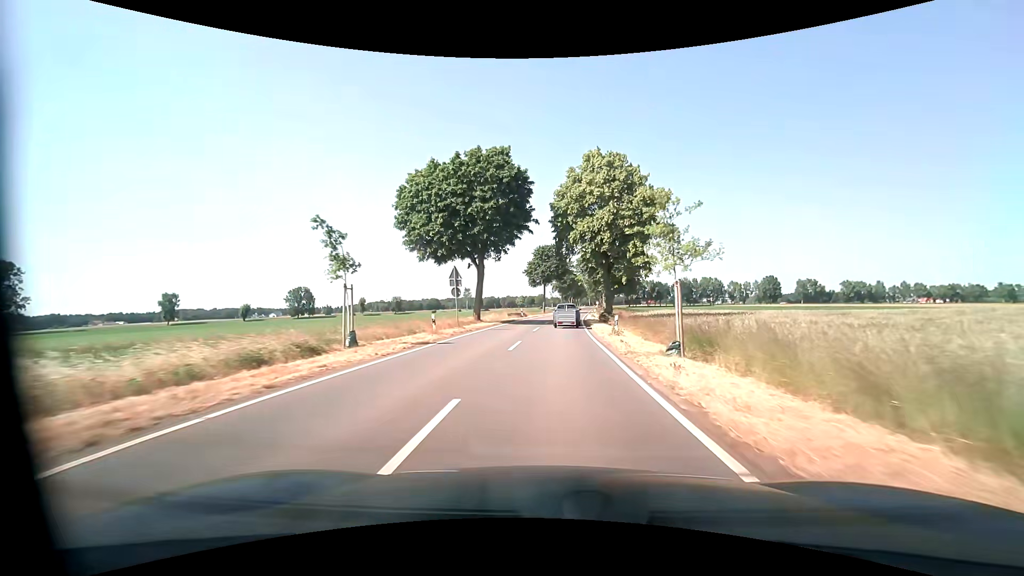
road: tertiary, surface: asphalt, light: Day
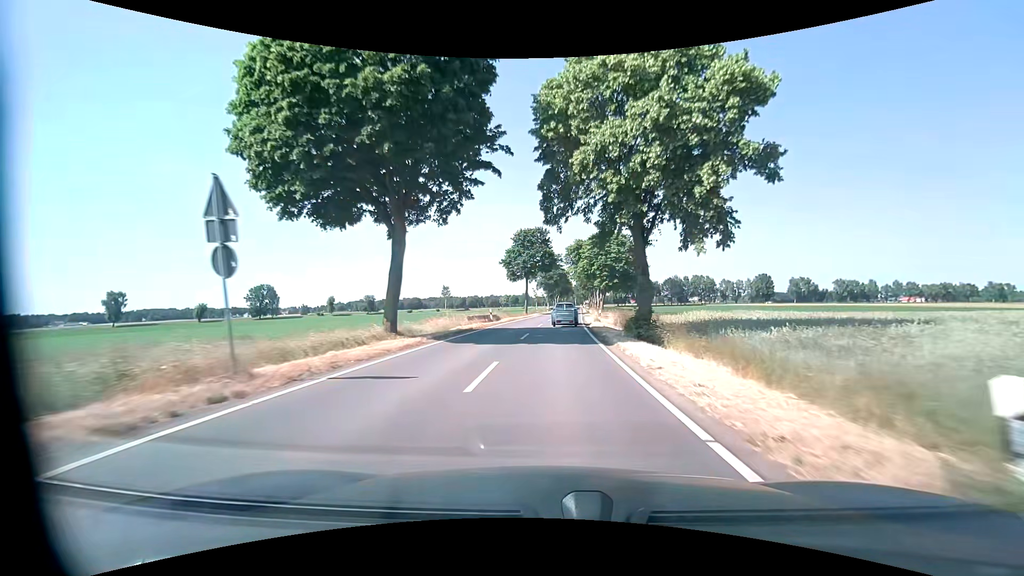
(+0.2, +19.2) m; +1°
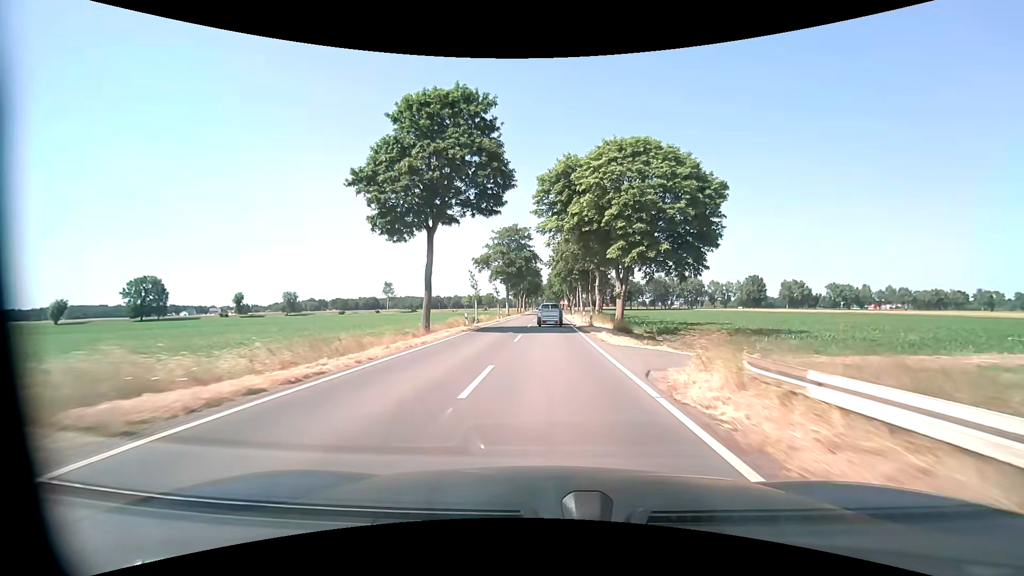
(+1.7, +48.0) m; +4°
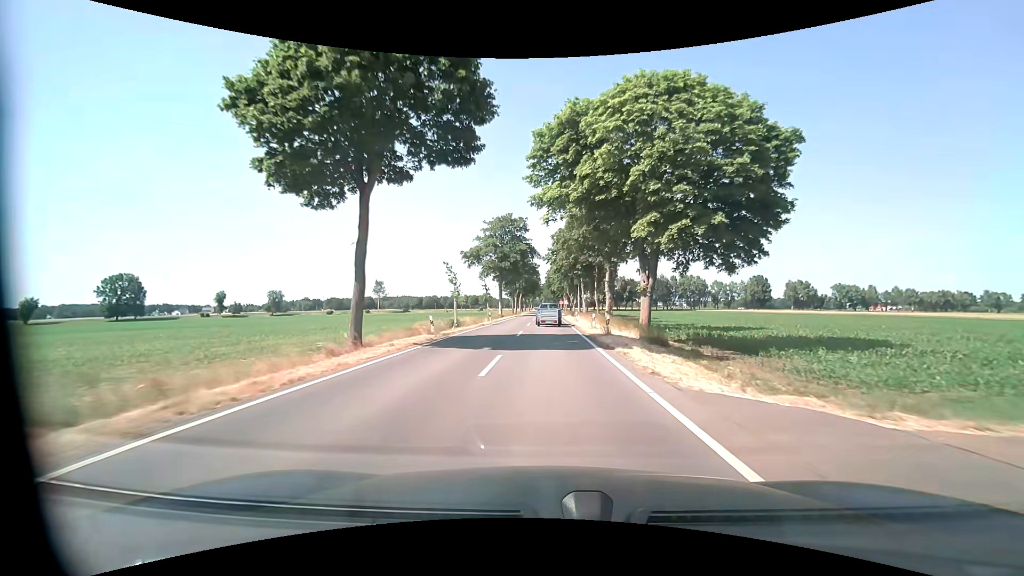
(0.0, +9.7) m; 0°
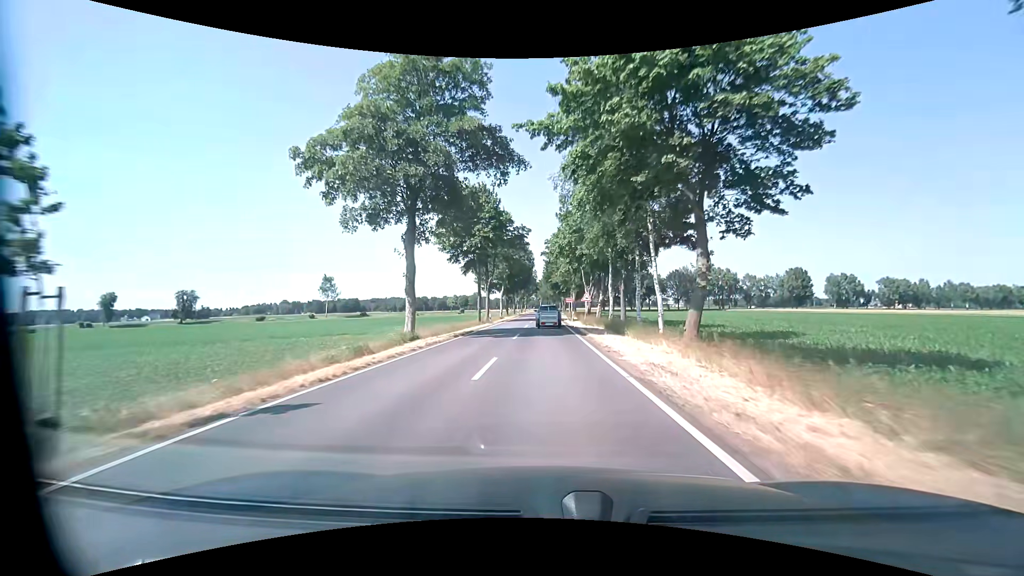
(+0.1, +48.9) m; 0°
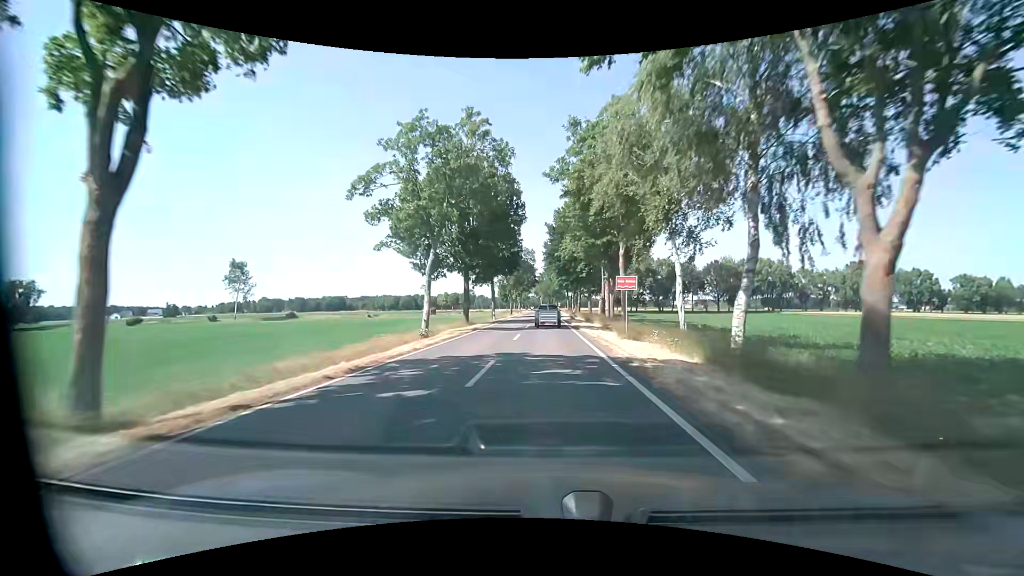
(-0.3, +49.5) m; -1°
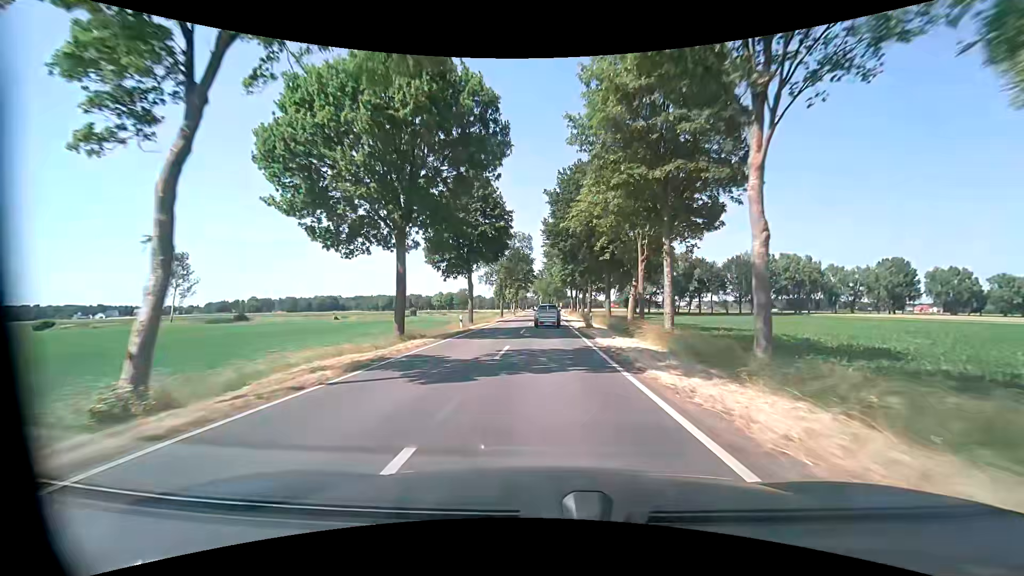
(+0.1, +19.8) m; 0°
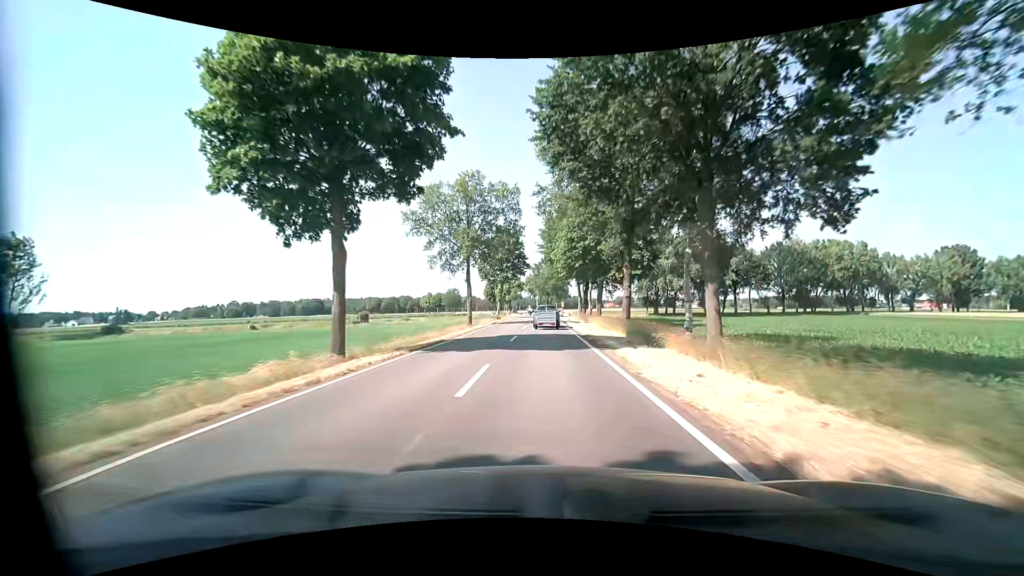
(+0.2, +29.6) m; +1°
(0, +10) (0, +20) (0, +30) (0, +40) (0, +50) (0, +60) (-1, +70) (-1, +80) (-1, +90) (-1, +100) m
